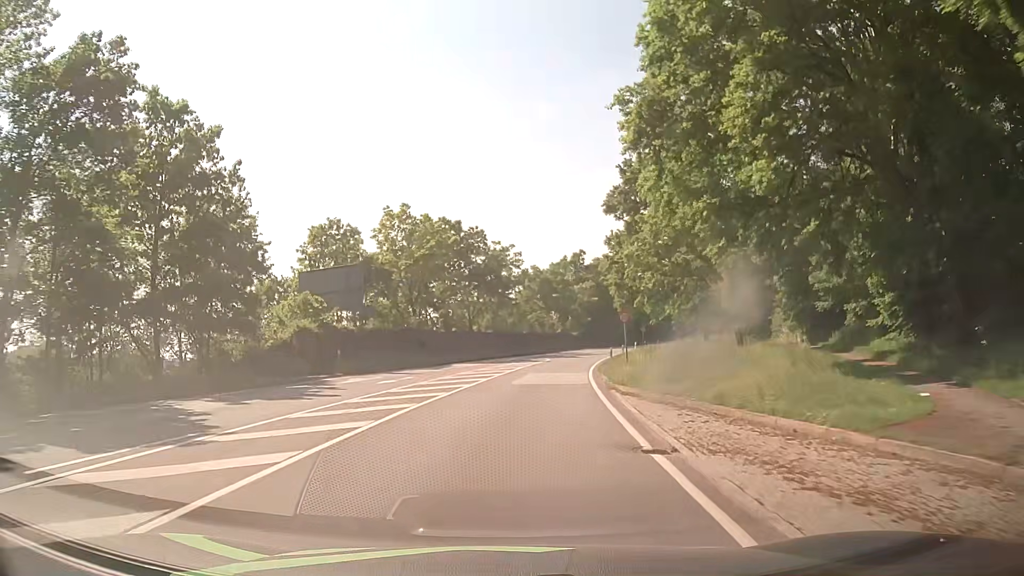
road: primary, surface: asphalt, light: Day
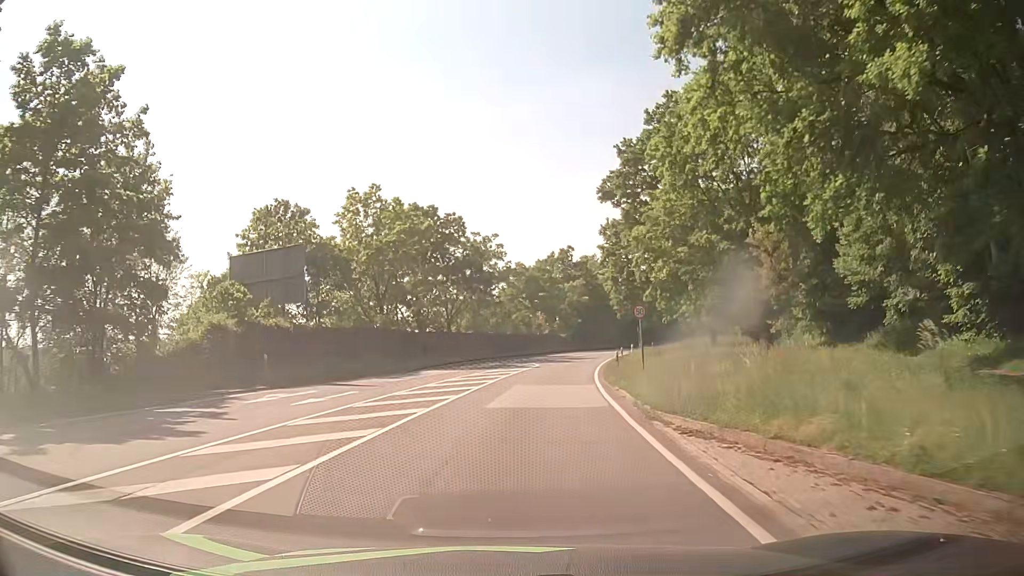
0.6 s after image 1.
(+0.1, +7.7) m; +1°
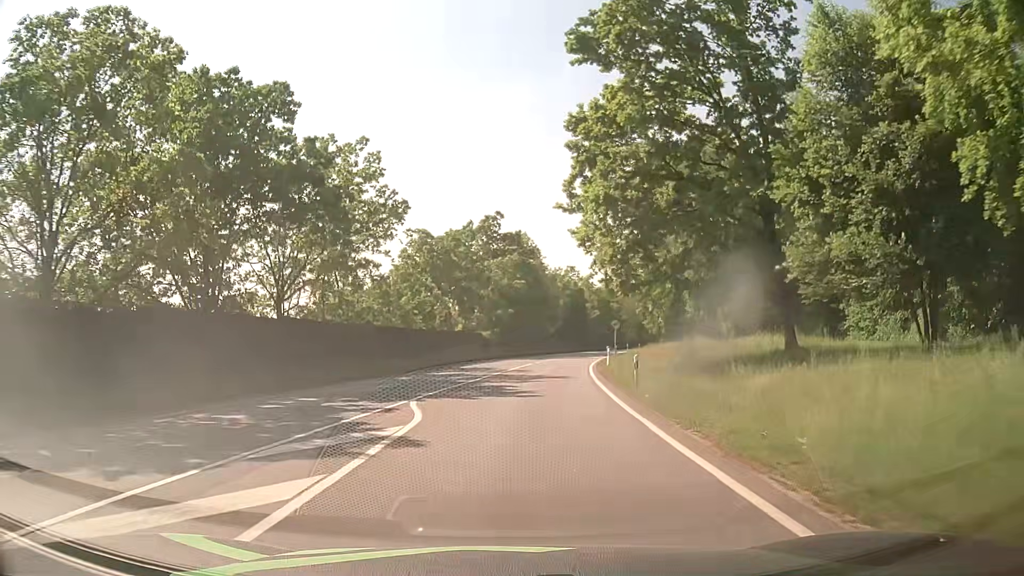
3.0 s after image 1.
(+2.0, +30.9) m; +7°
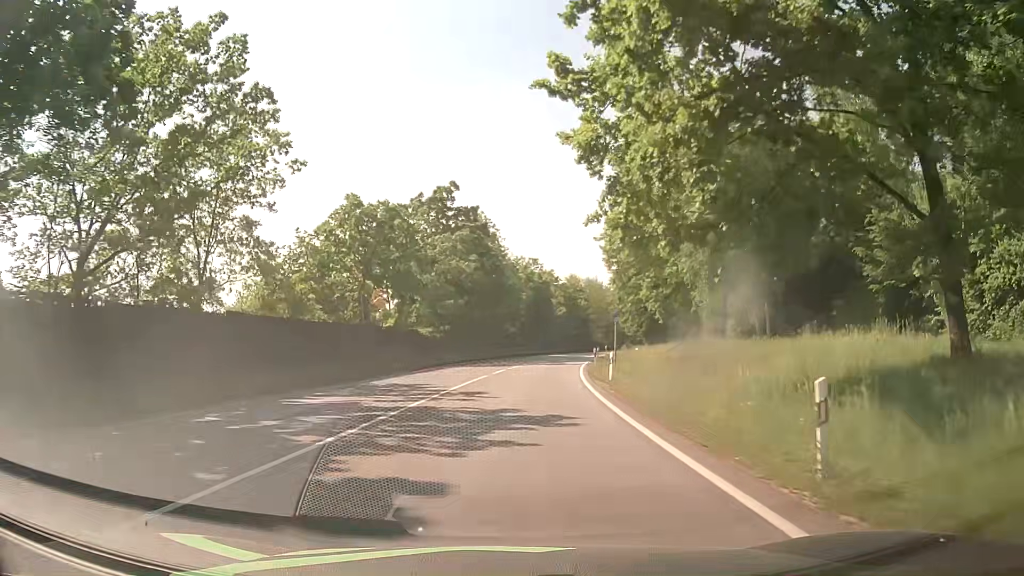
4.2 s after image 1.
(+0.6, +15.5) m; +4°
